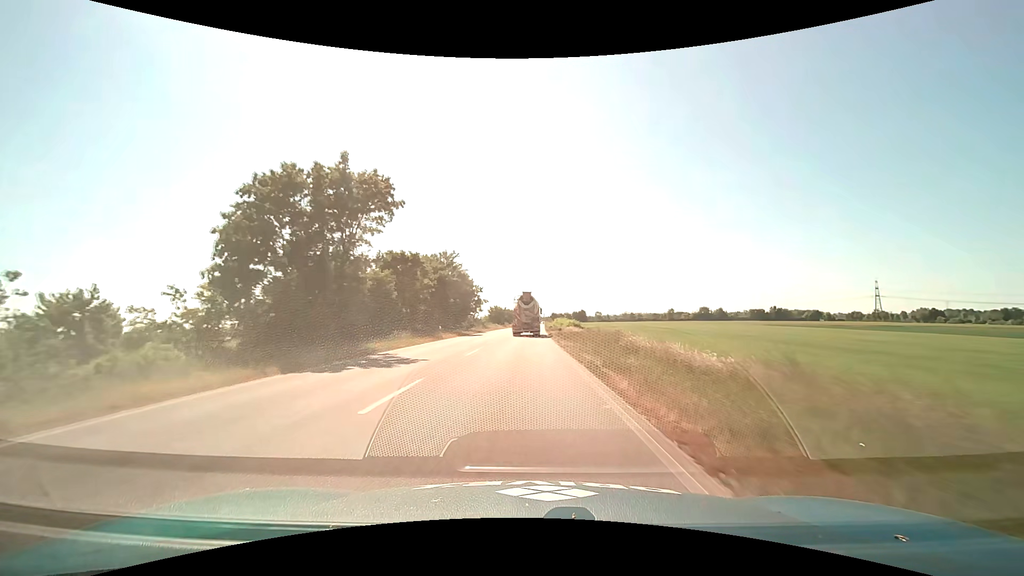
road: primary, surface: asphalt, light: Day
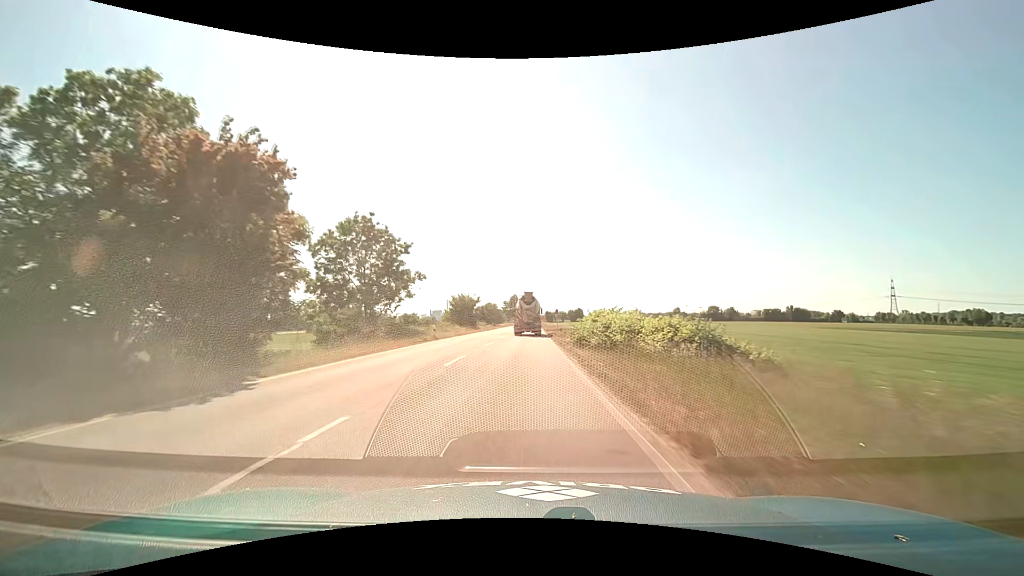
(+0.5, +53.1) m; +1°
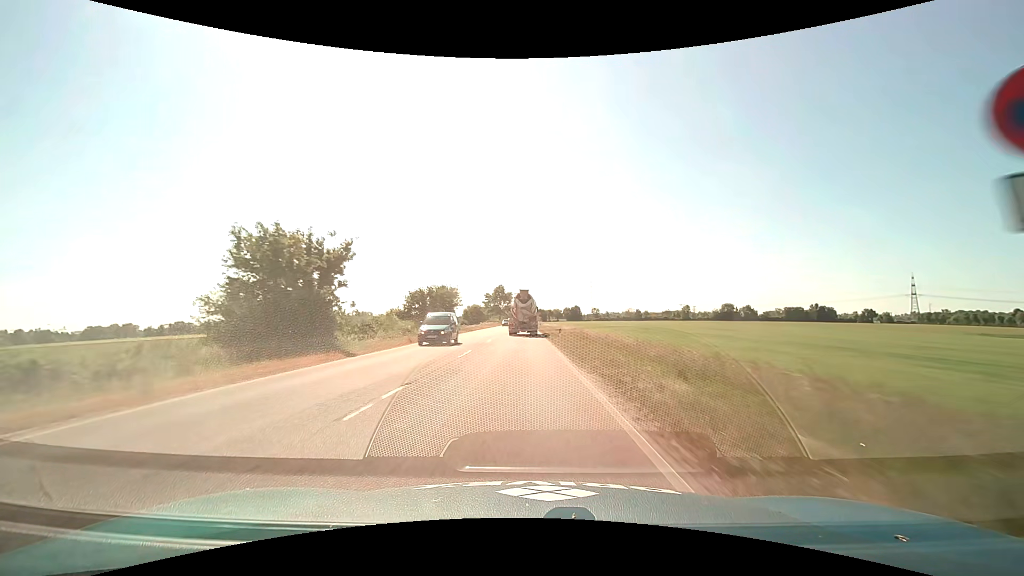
(+0.4, +57.1) m; +1°
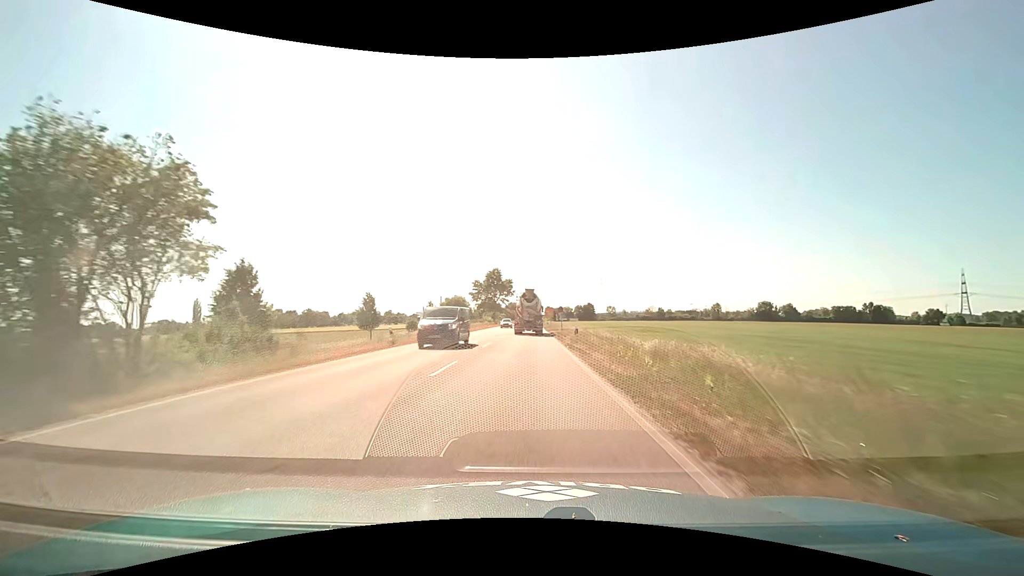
(-0.3, +55.2) m; -1°
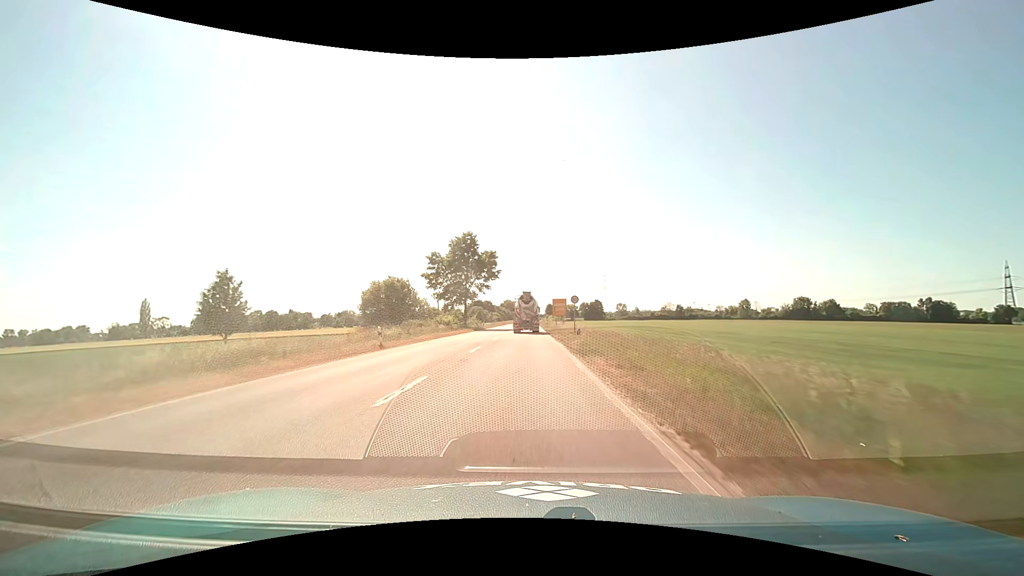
(+0.5, +52.3) m; 0°
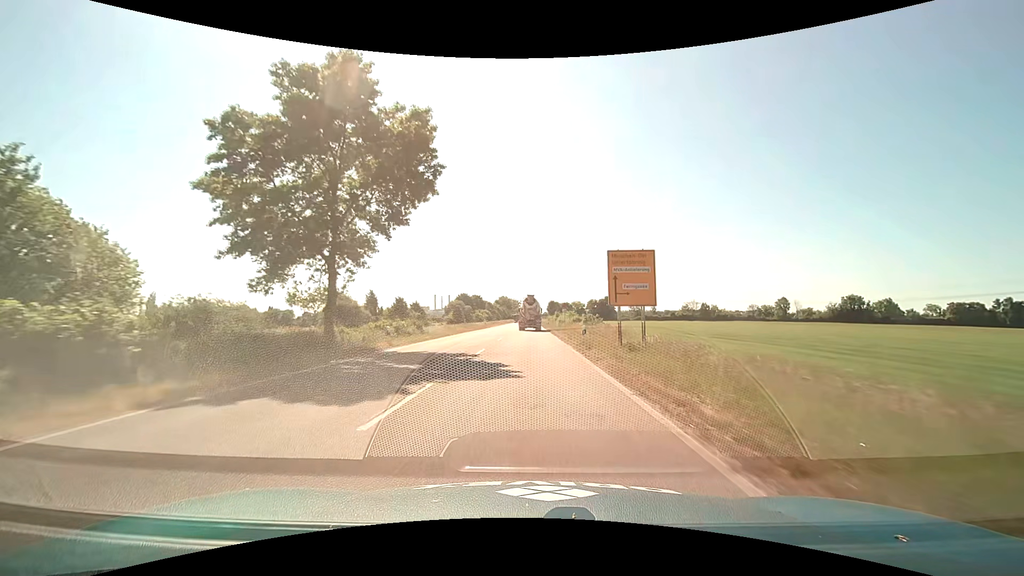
(-0.1, +50.0) m; 0°
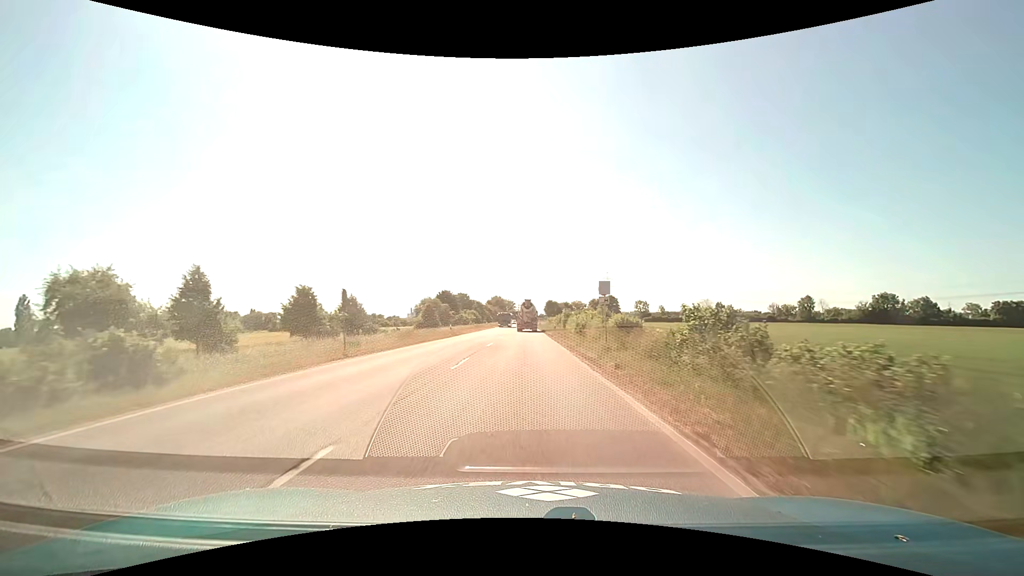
(+0.2, +29.0) m; +1°
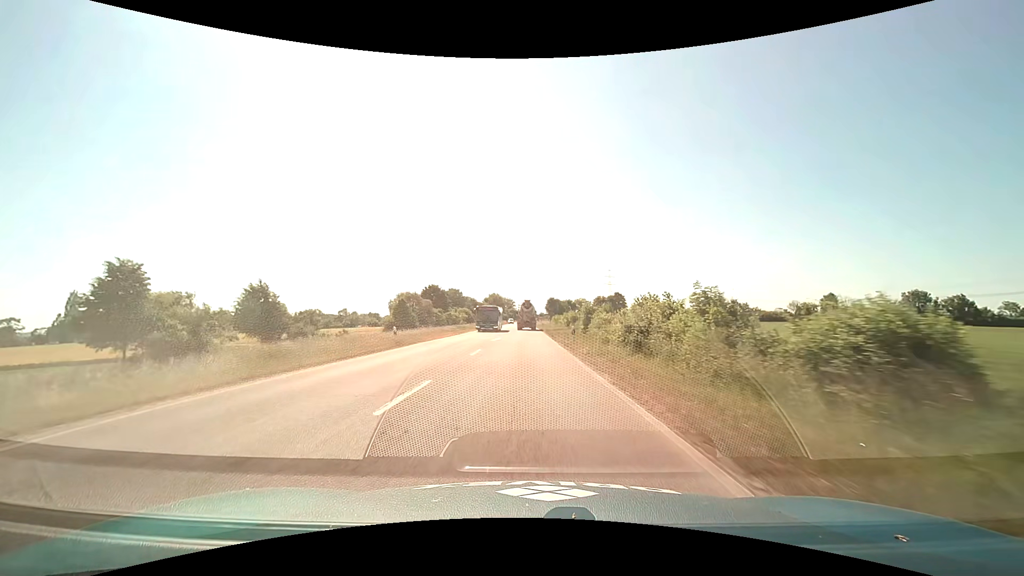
(0.0, +19.0) m; 0°
(0, +10) (0, +20) (0, +30) (0, +40) (0, +50) (0, +60) (0, +70) (0, +80) (0, +90) (0, +100) m
